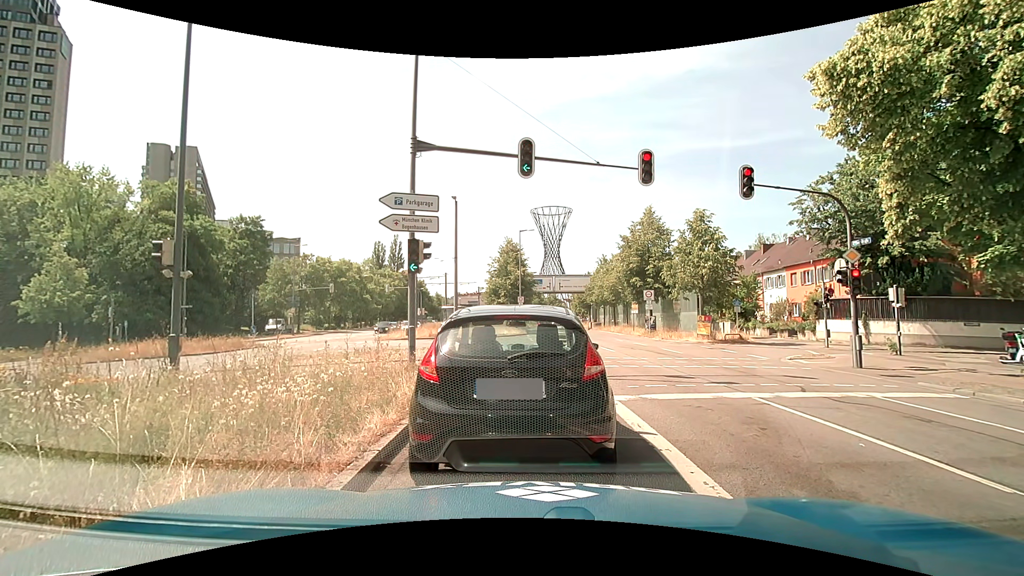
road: primary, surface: asphalt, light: Day
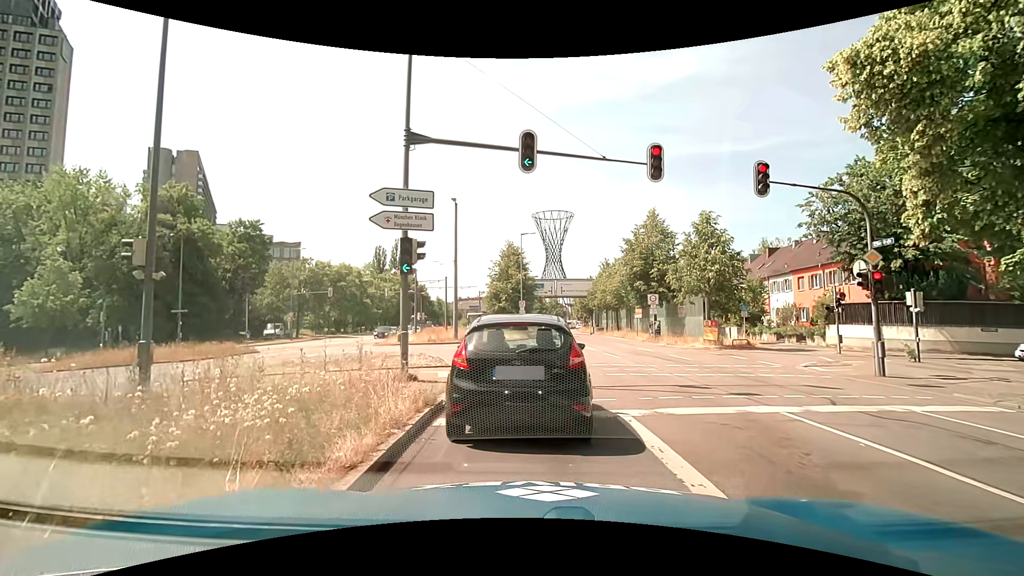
(0.0, +1.1) m; 0°
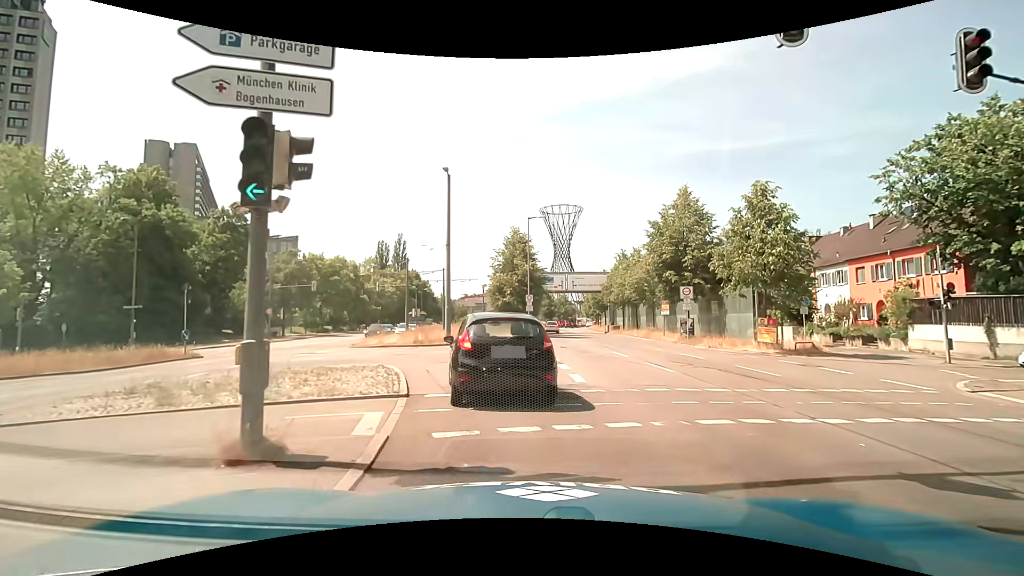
(+0.1, +7.0) m; +1°
